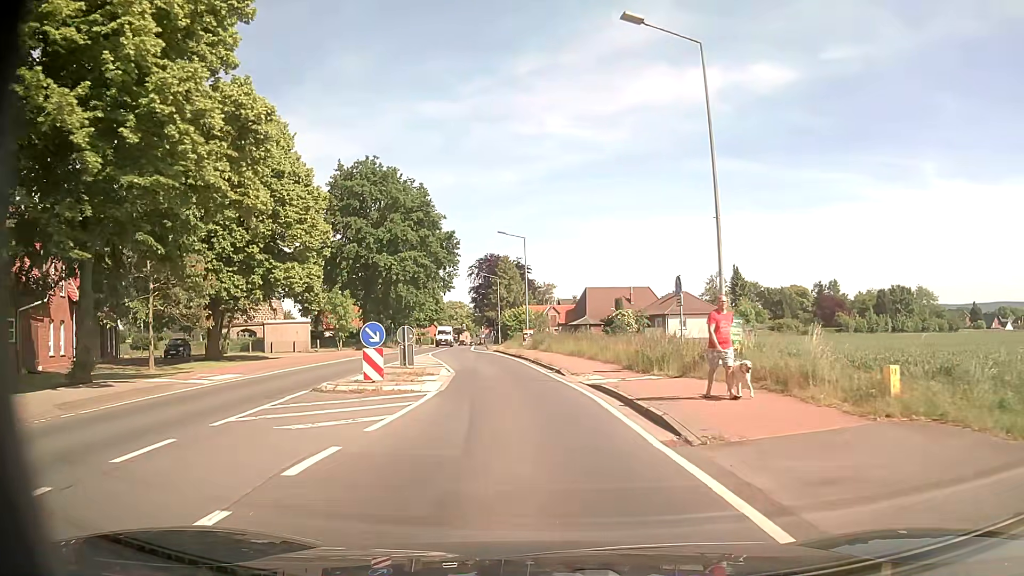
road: secondary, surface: asphalt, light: Day
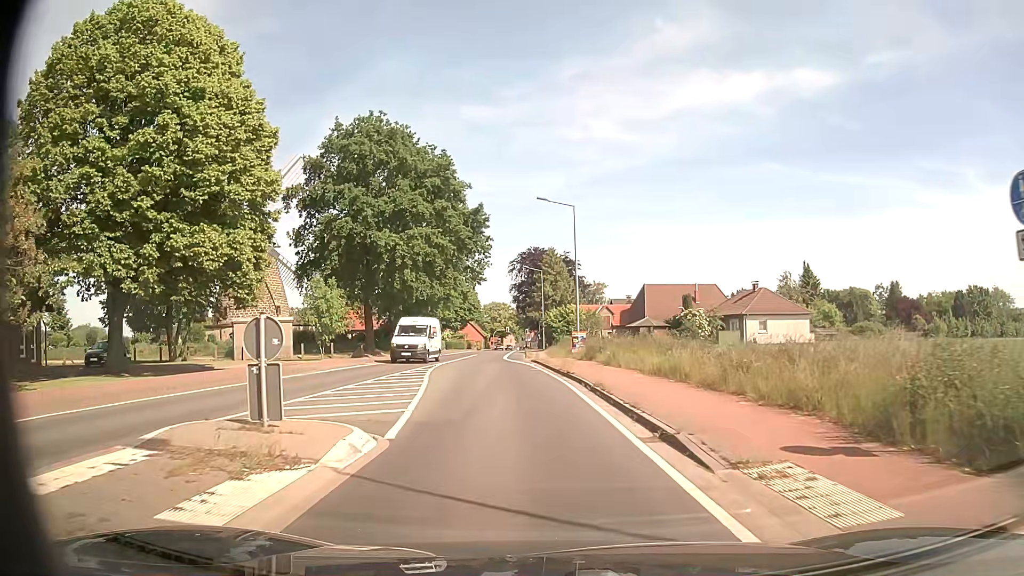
(-0.3, +15.1) m; -2°
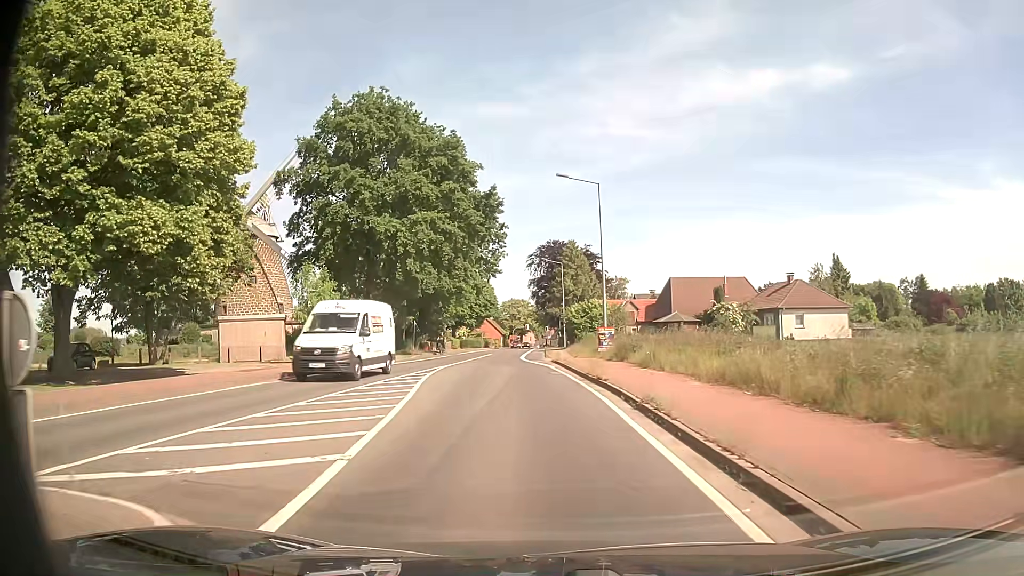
(-0.1, +5.2) m; -2°
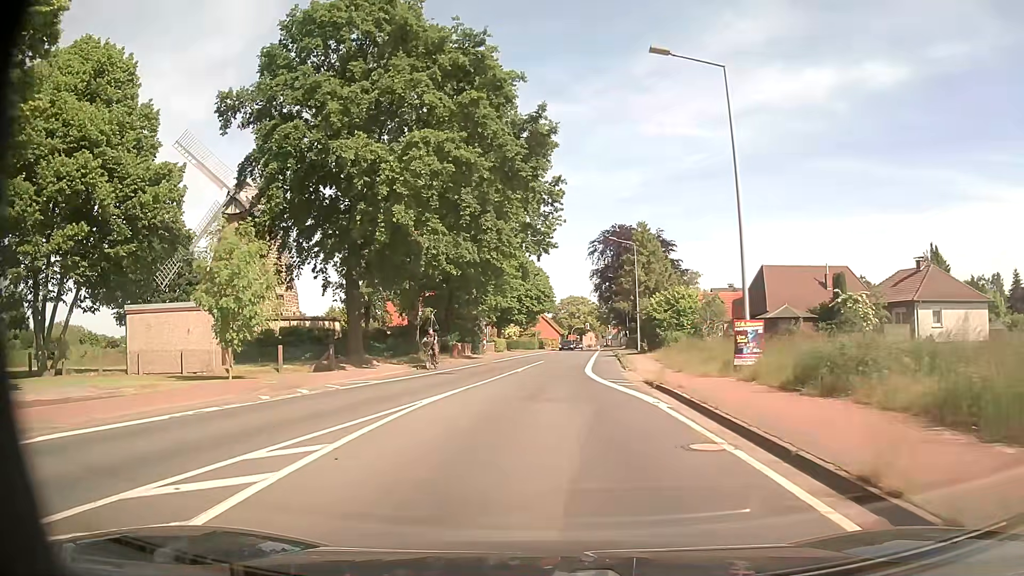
(-0.8, +16.2) m; -6°
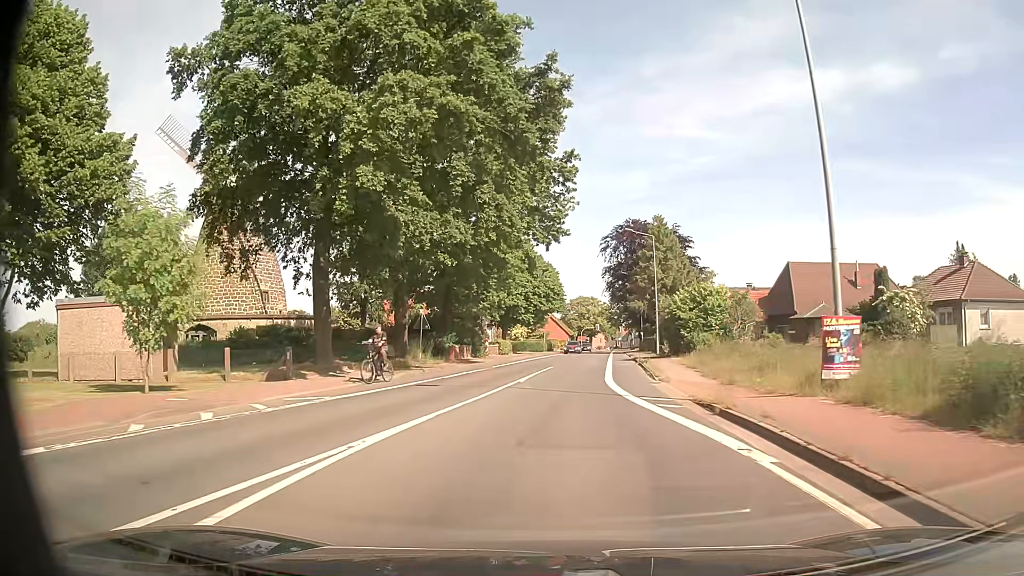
(0.0, +5.6) m; -1°
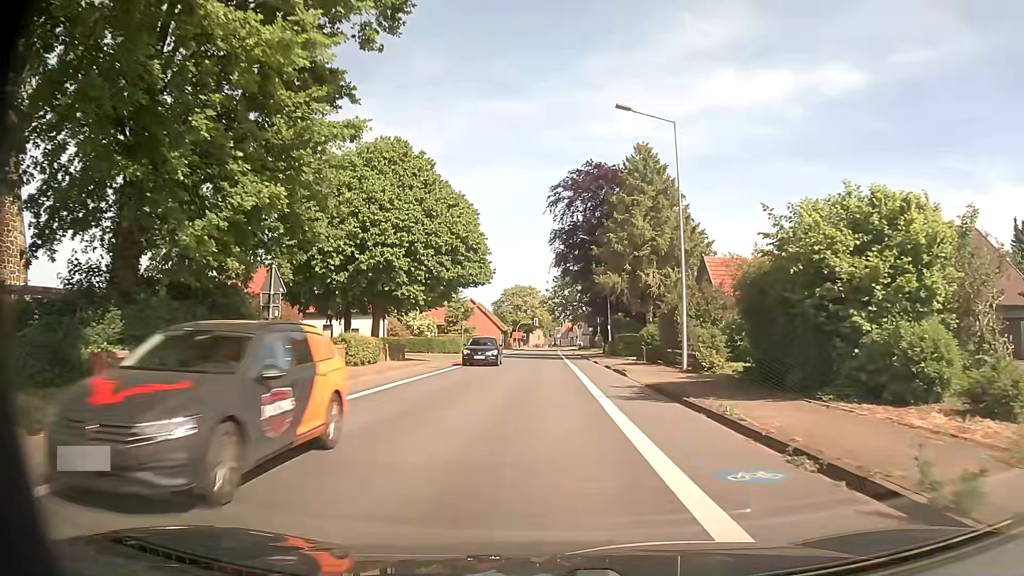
(+1.3, +29.1) m; +6°
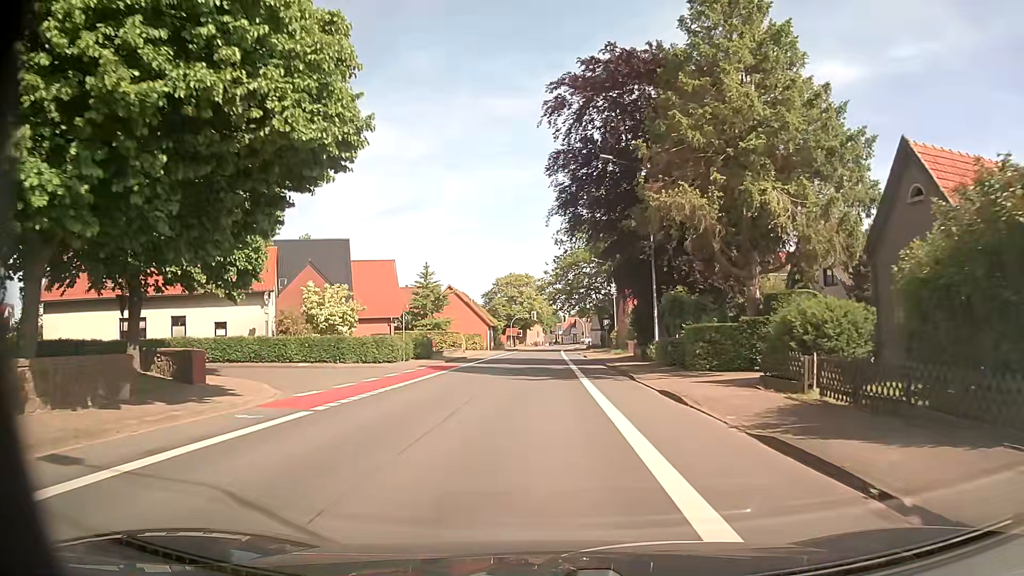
(0.0, +25.0) m; 0°
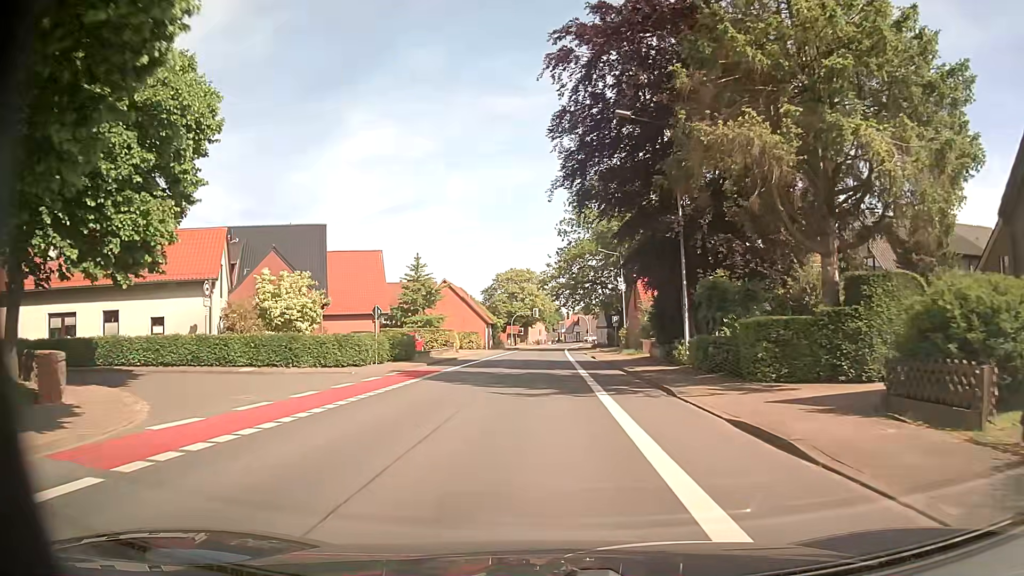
(0.0, +6.5) m; 0°
(0, +10) (0, +20) (0, +30) (-1, +40) (-1, +50) (-1, +60) (0, +70) (0, +80) (0, +90) (+1, +100) m
